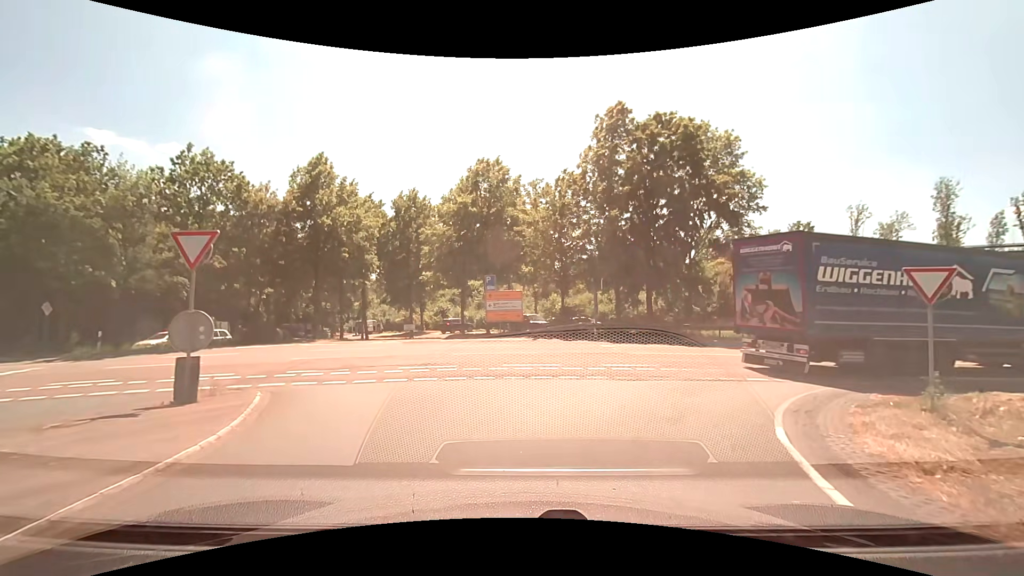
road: trunk_link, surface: asphalt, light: Day
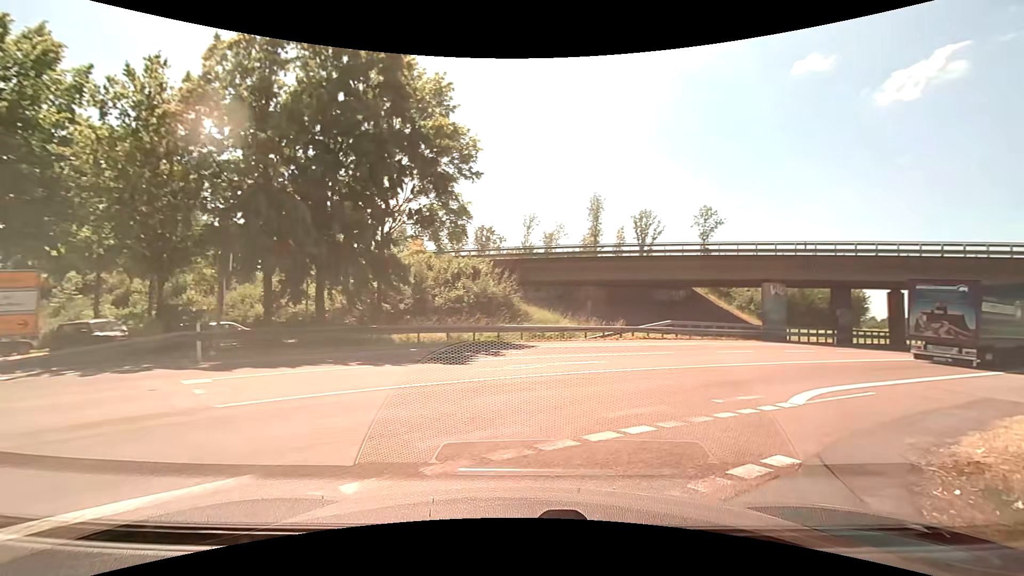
(+2.3, +10.8) m; +34°
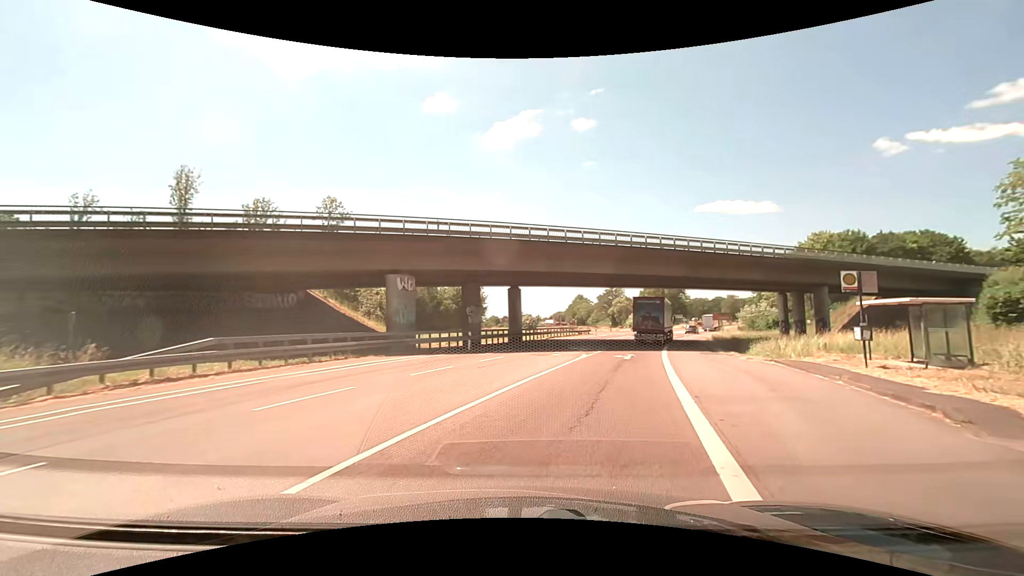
(+5.5, +13.5) m; +40°
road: secondary
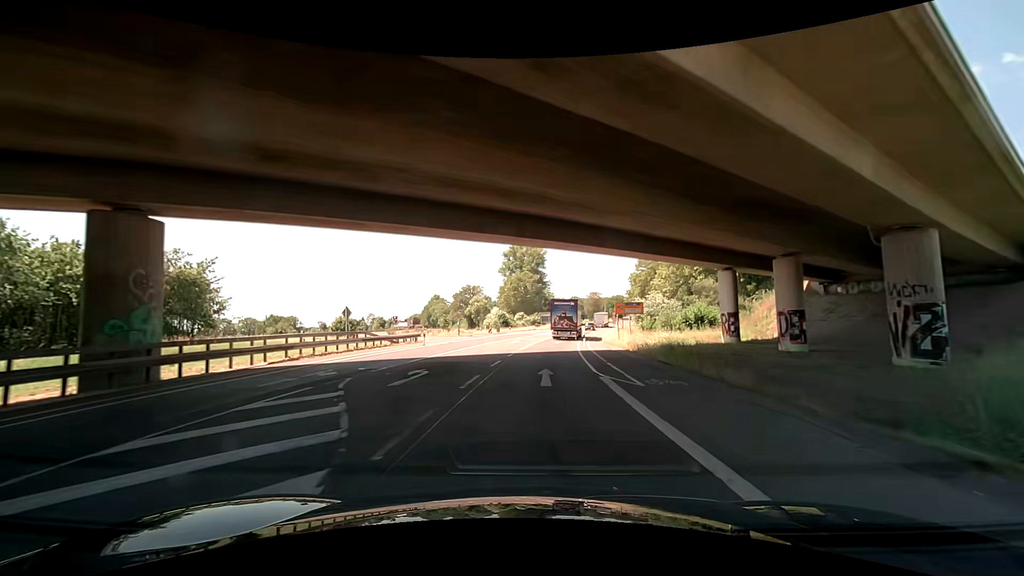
(+6.6, +33.1) m; +16°
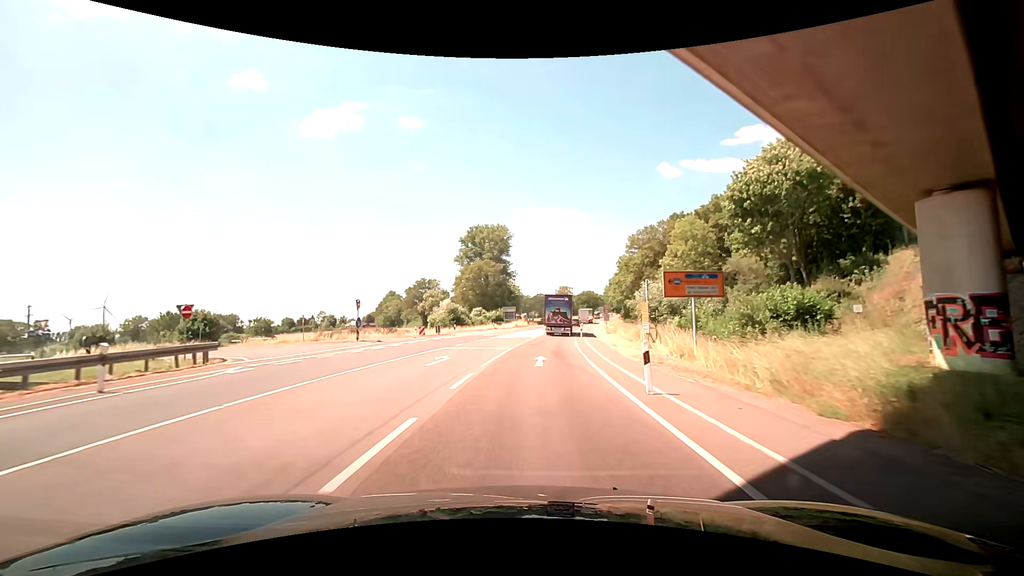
(+1.5, +25.7) m; +4°
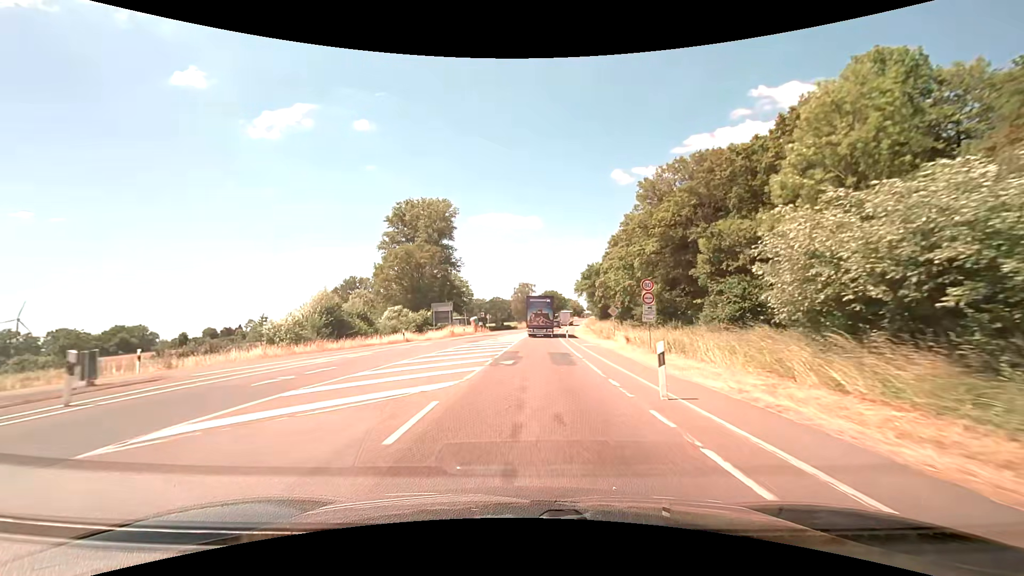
(+1.7, +35.8) m; +5°
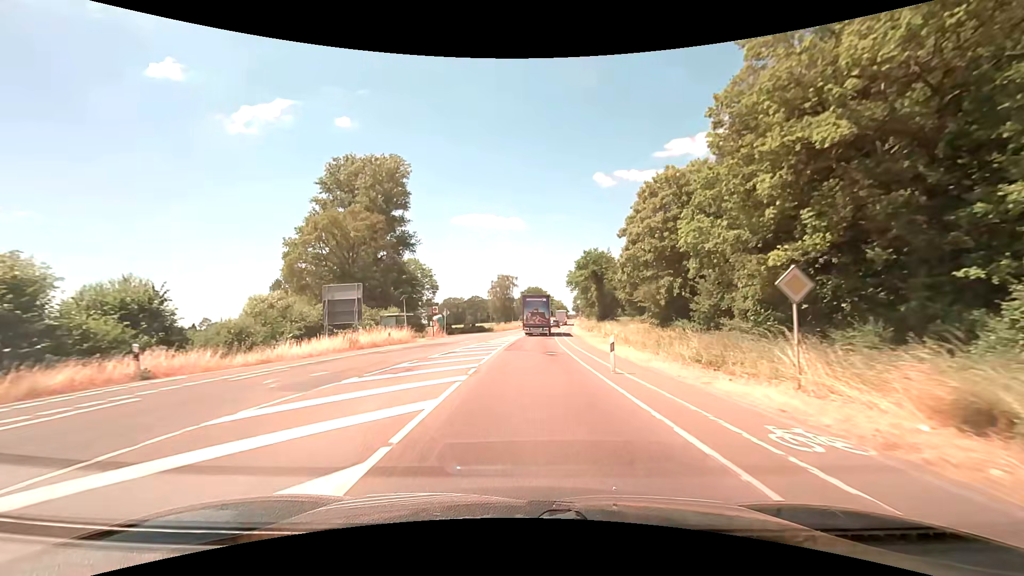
(+0.4, +27.2) m; +2°
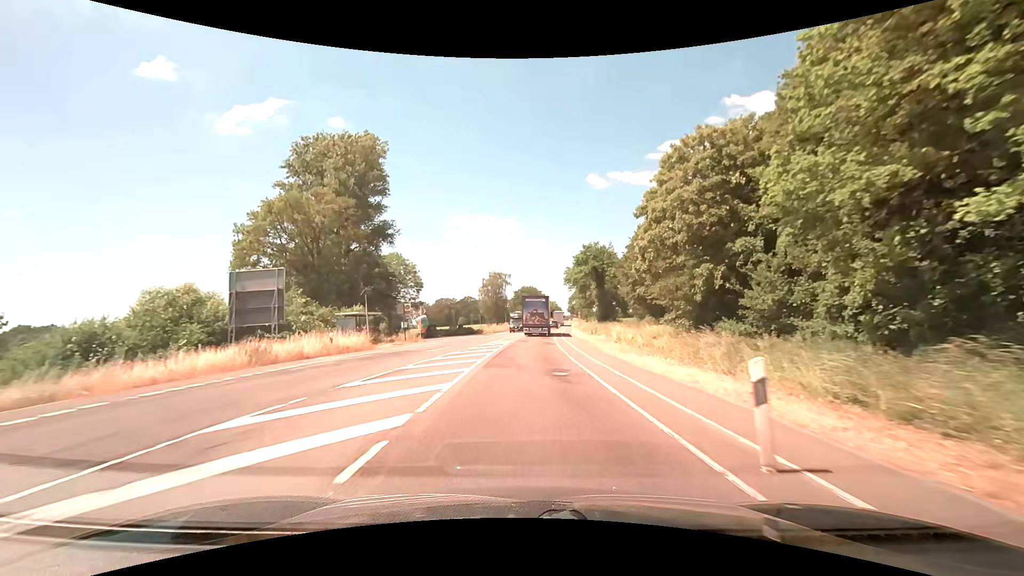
(+0.1, +9.2) m; +1°
(0, +10) (0, +20) (+1, +30) (+1, +40) (+2, +50) (+2, +60) (+3, +70) (+4, +80) (+5, +90) (+6, +100) m
